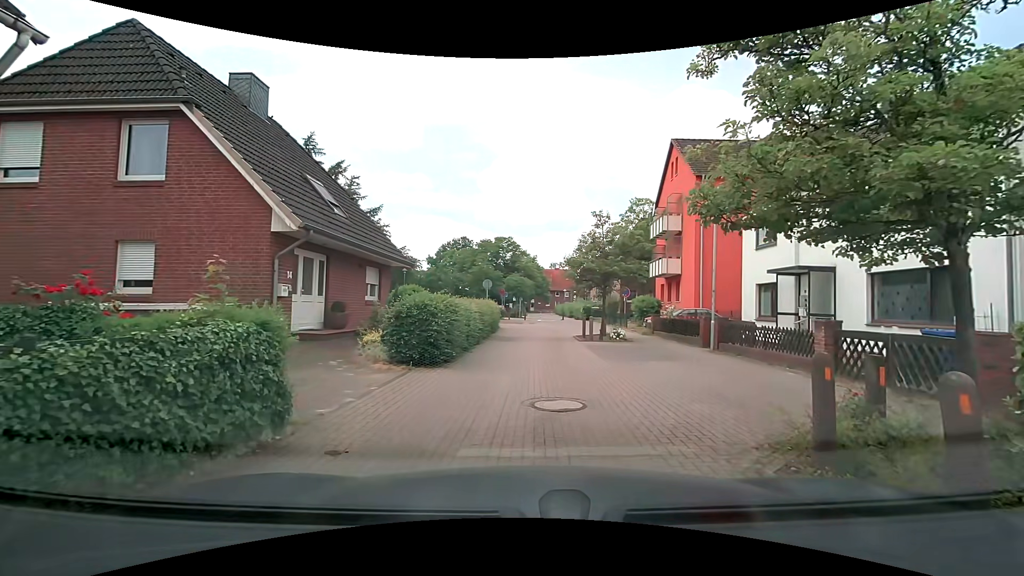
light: Day
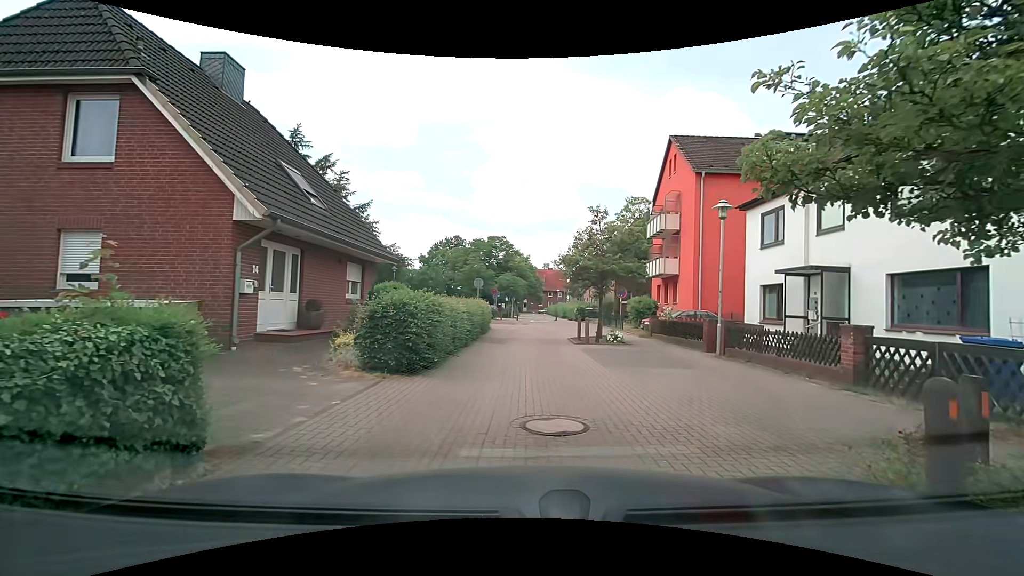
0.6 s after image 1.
(0.0, +1.2) m; +1°
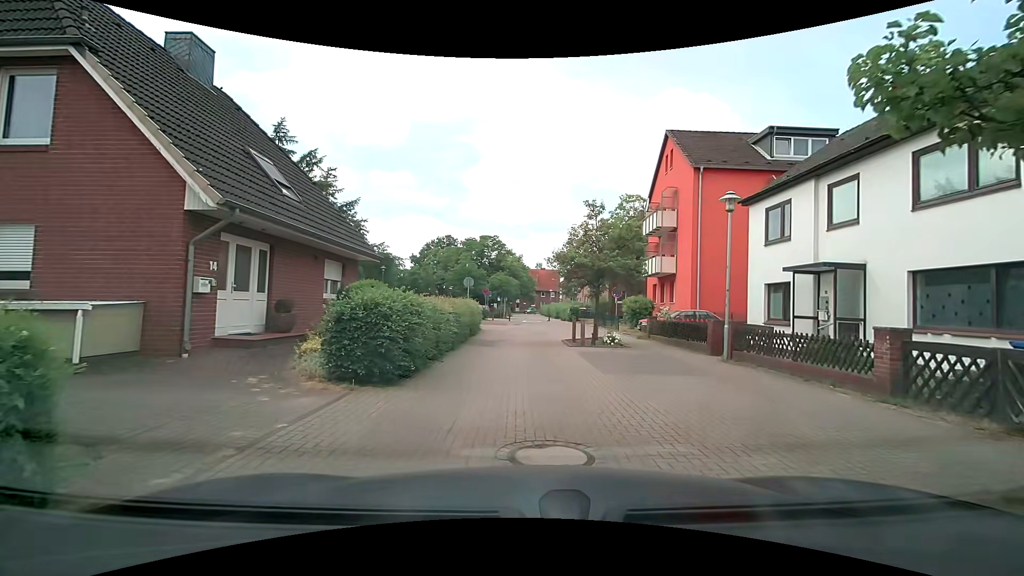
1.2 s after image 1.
(0.0, +1.2) m; 0°
